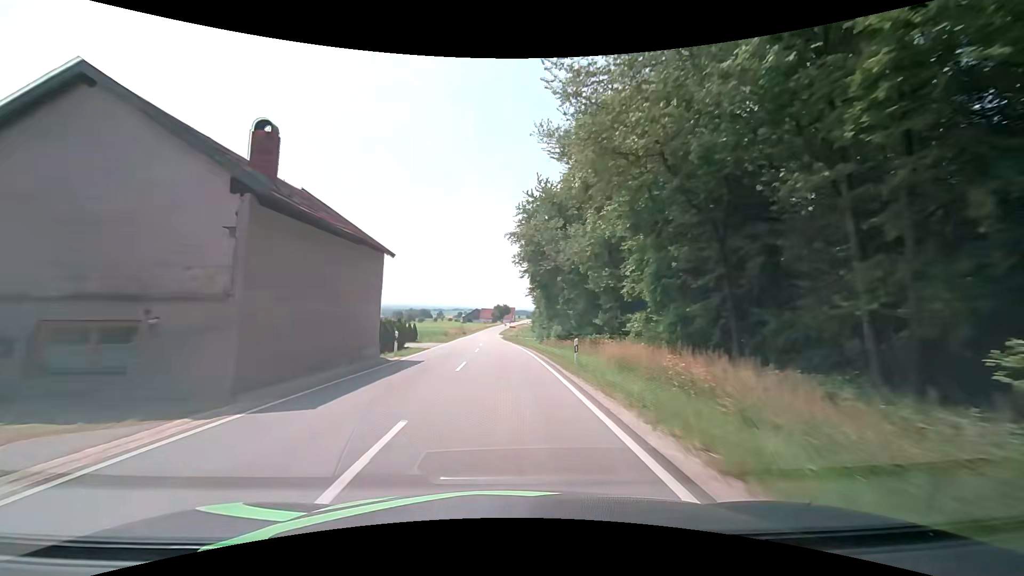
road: secondary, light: Day
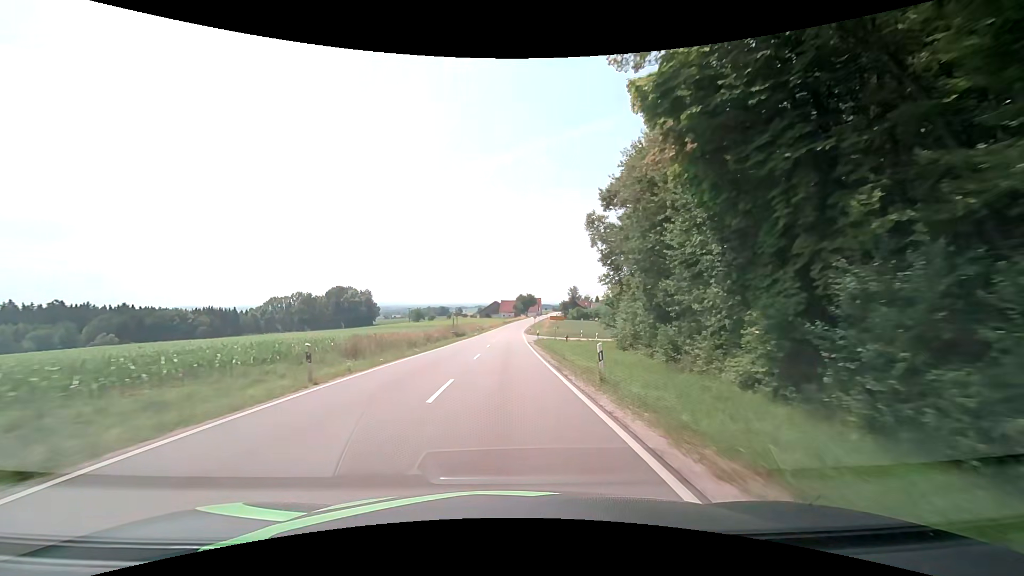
(-1.2, +54.4) m; -3°
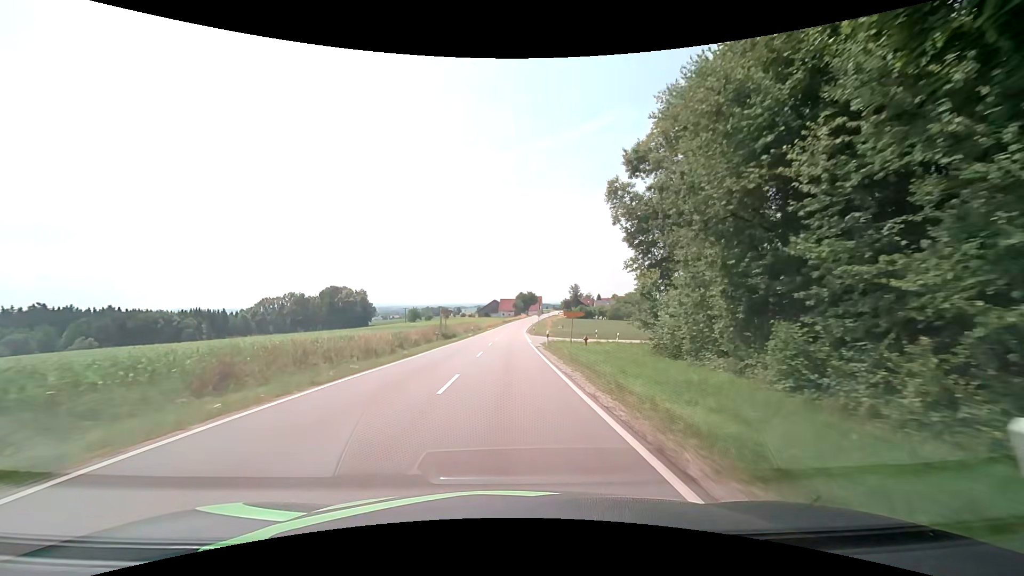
(0.0, +10.9) m; 0°
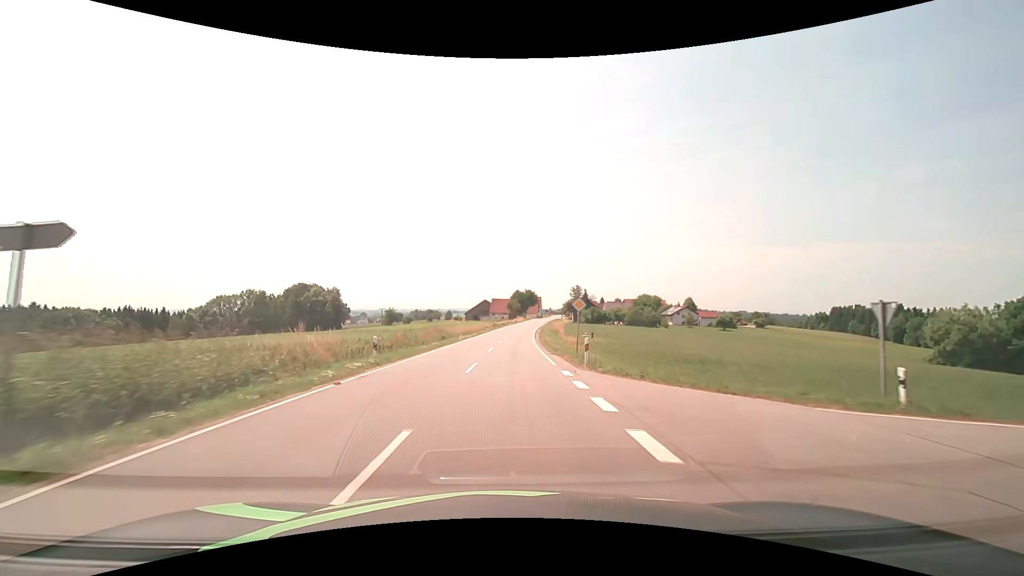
(+0.5, +43.3) m; +1°
(0, +10) (0, +20) (0, +30) (+1, +40) (+1, +50) (+2, +60) (+2, +70) (+3, +80) (+4, +90) (+5, +100) m
